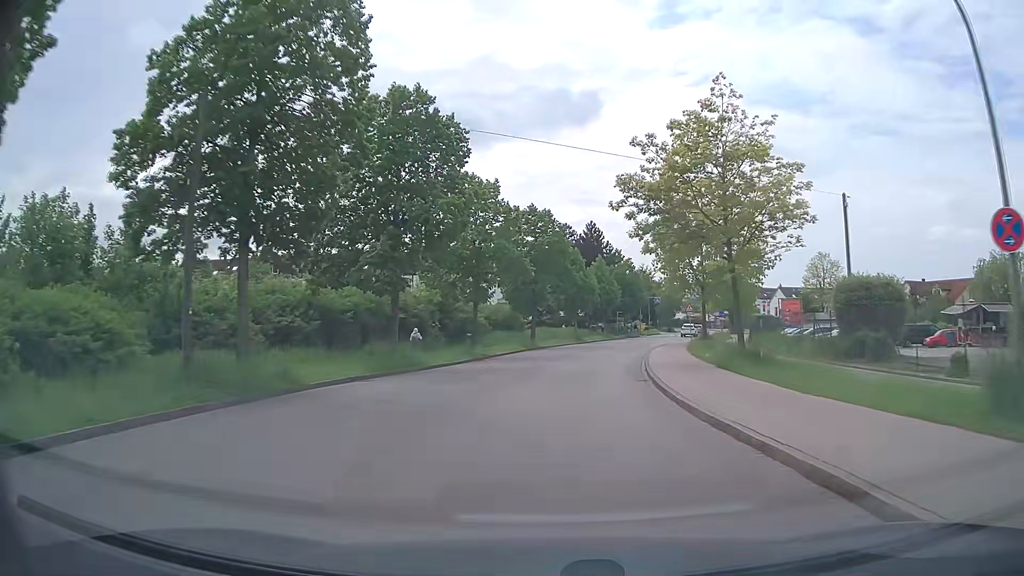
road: residential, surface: asphalt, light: Day
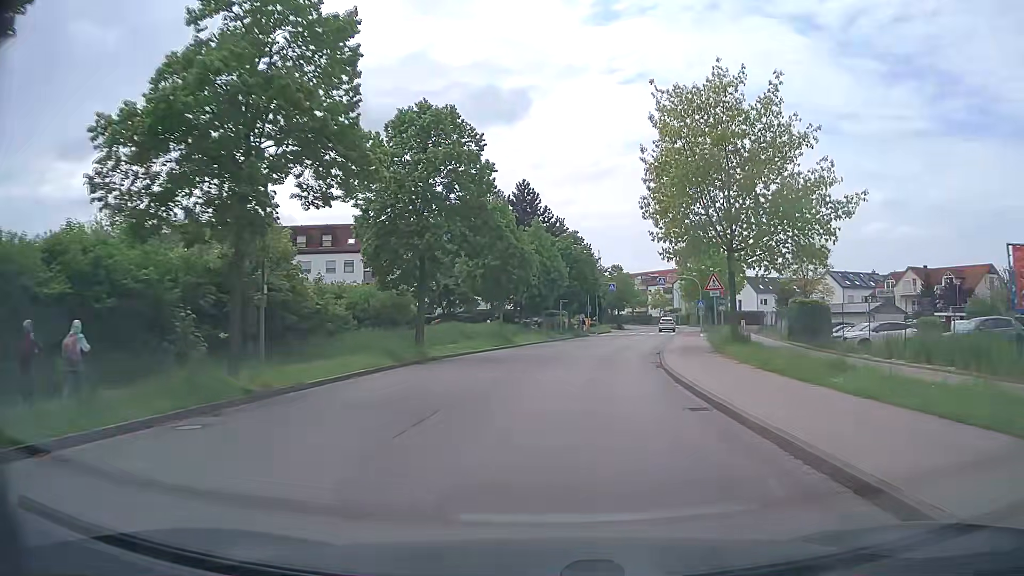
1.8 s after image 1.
(+1.2, +24.6) m; +6°
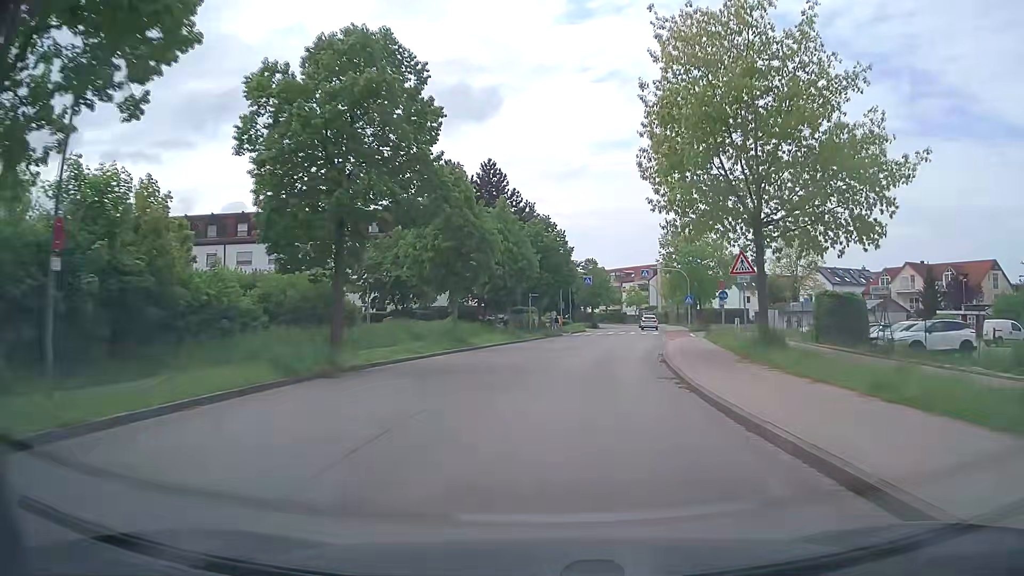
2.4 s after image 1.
(+0.2, +7.9) m; +3°
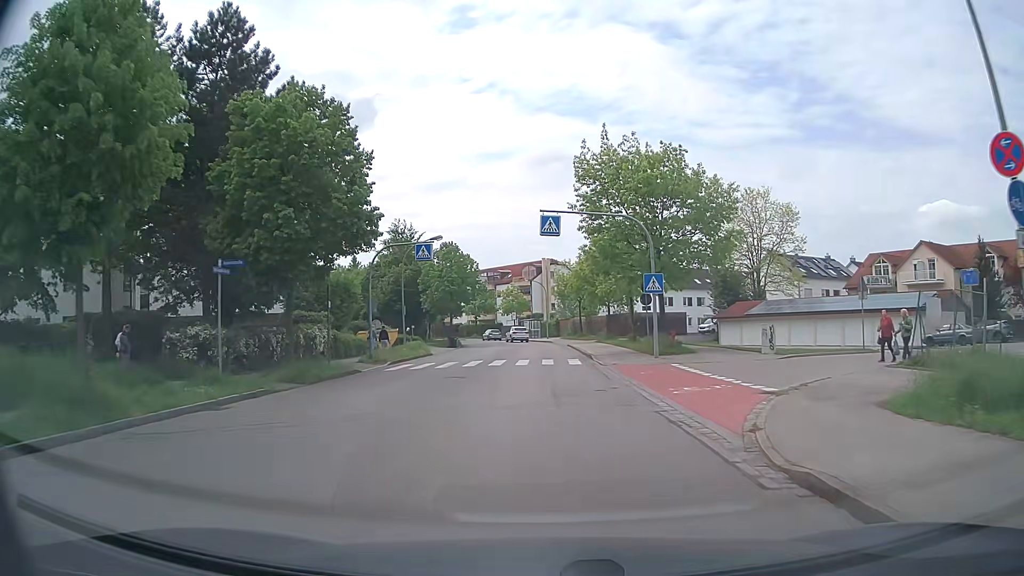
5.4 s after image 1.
(+3.4, +33.8) m; +11°
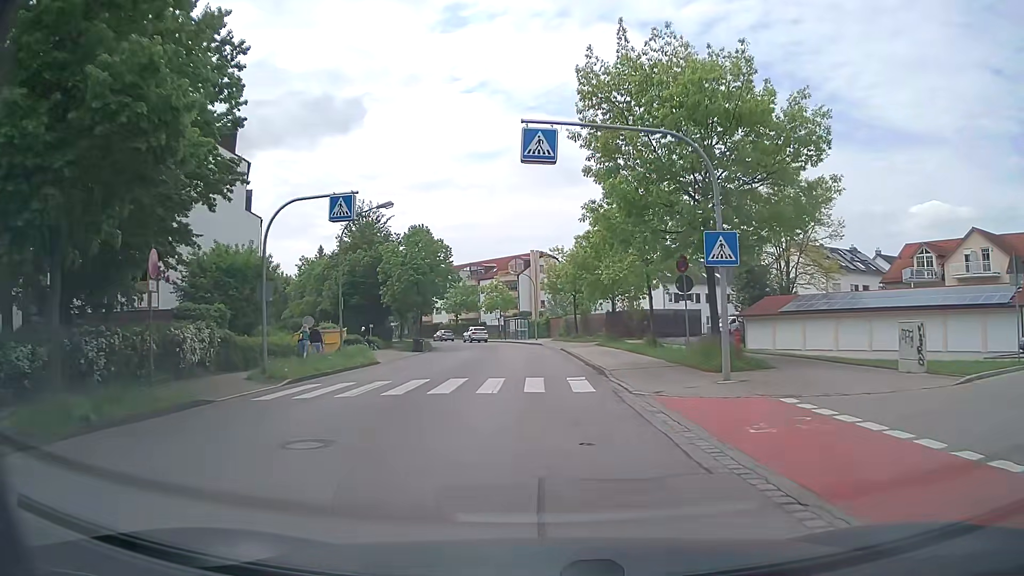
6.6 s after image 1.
(+0.1, +11.3) m; +1°
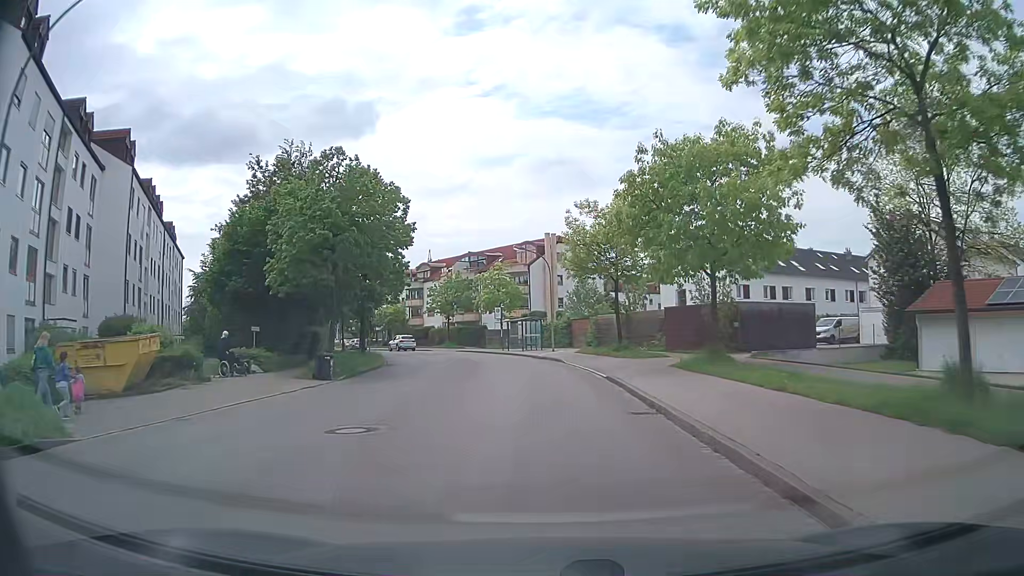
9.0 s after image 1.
(-0.2, +23.2) m; -2°
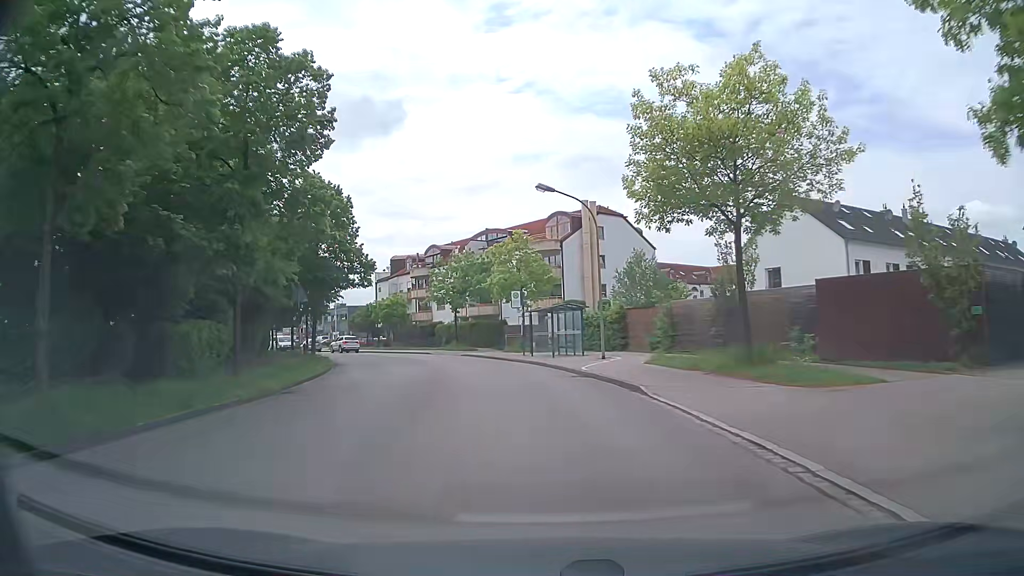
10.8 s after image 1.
(-0.2, +18.3) m; -2°
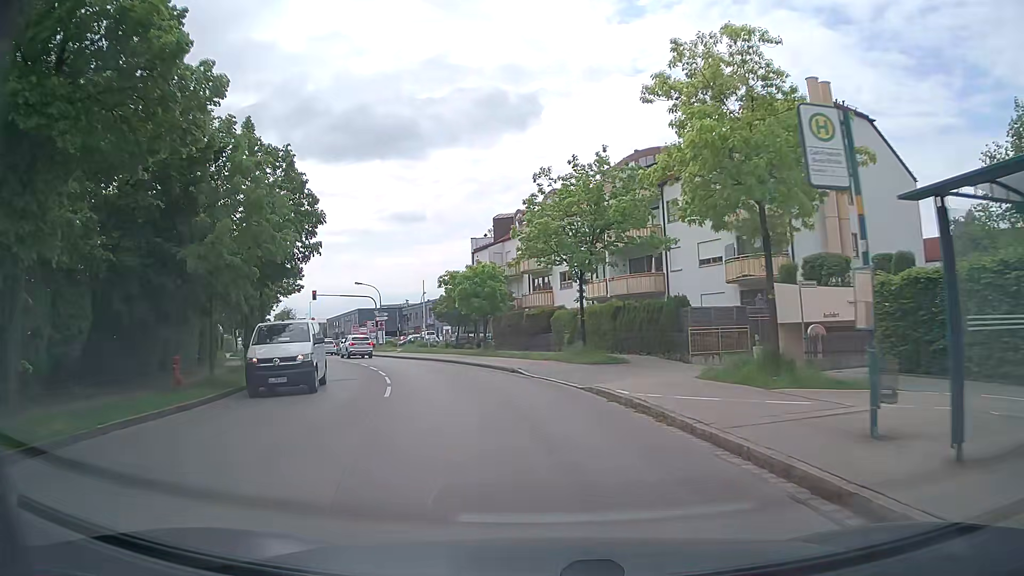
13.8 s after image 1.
(-2.7, +29.5) m; -12°
(-1, +10) (-2, +20) (-5, +29) (-9, +39) (-14, +47) (-18, +56) (-23, +65) (-28, +74) (-37, +78) (-46, +74) m
